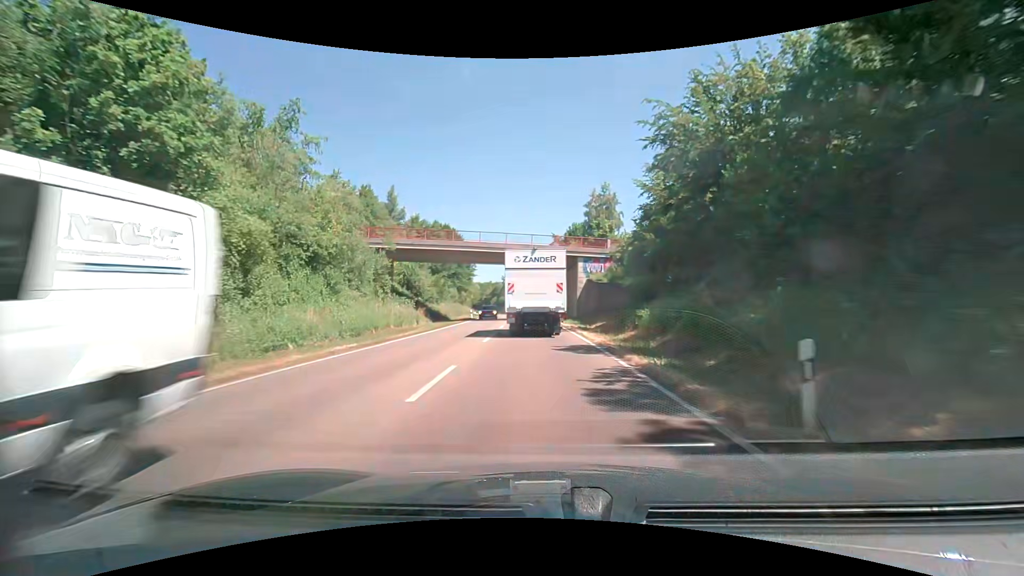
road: primary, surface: asphalt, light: Day
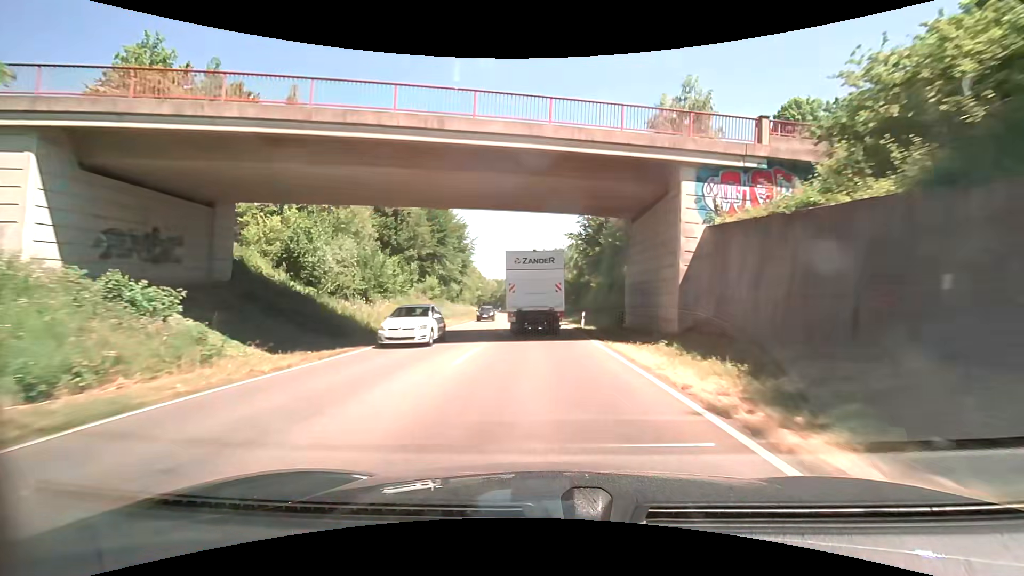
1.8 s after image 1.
(-0.6, +31.8) m; -3°
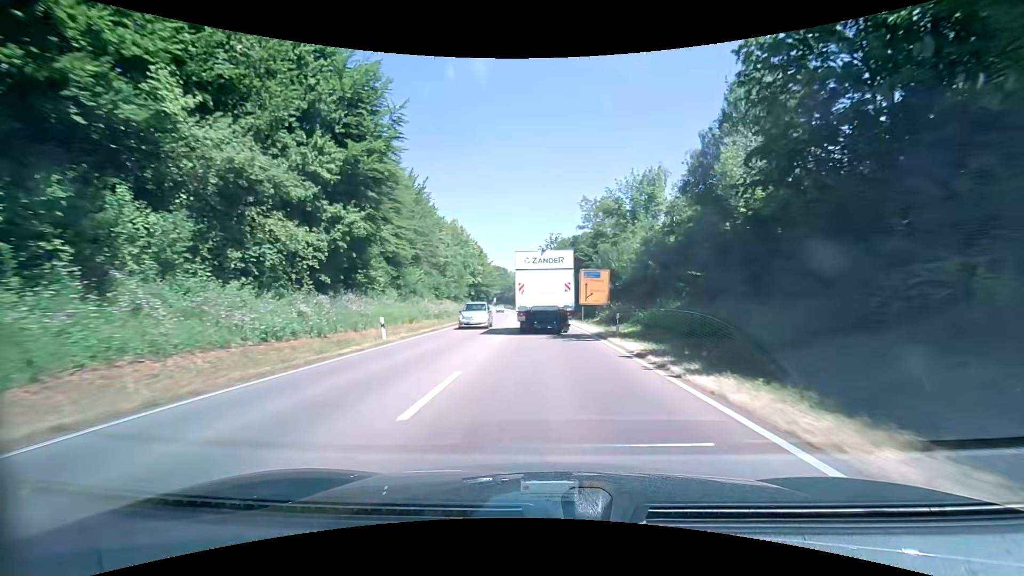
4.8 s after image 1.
(-1.1, +53.8) m; -3°
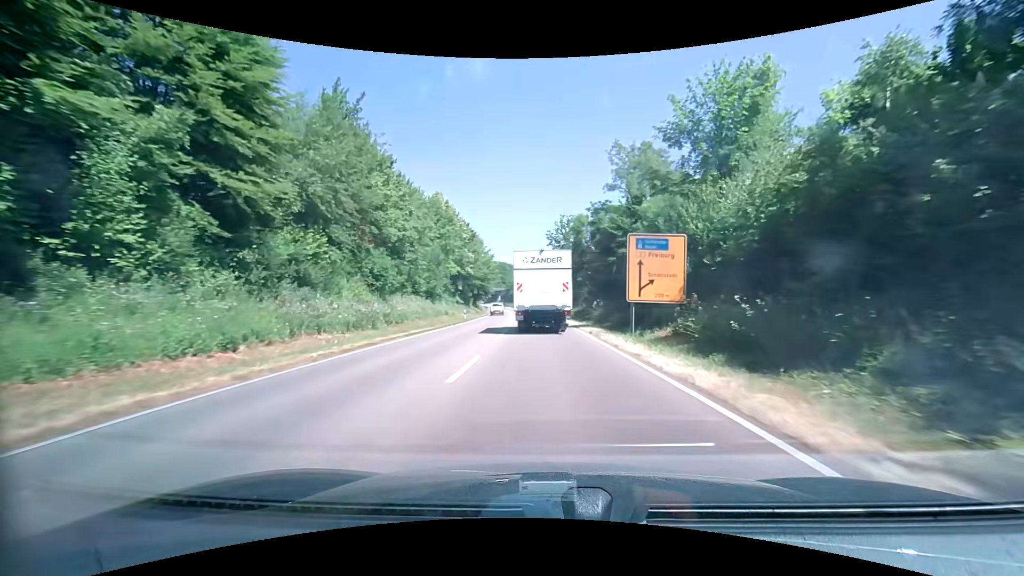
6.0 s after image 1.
(-0.1, +21.3) m; -1°
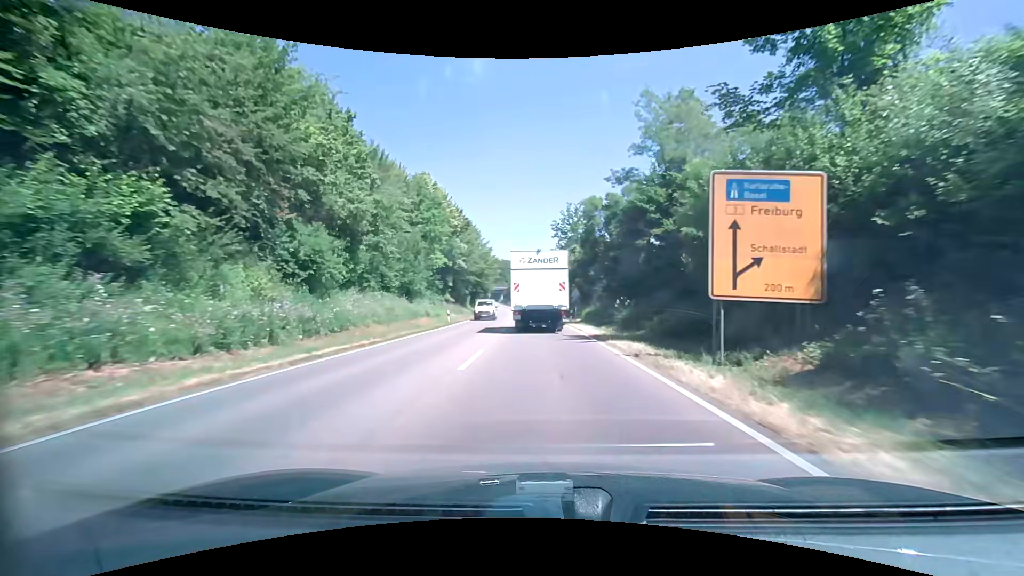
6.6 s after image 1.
(0.0, +10.5) m; 0°
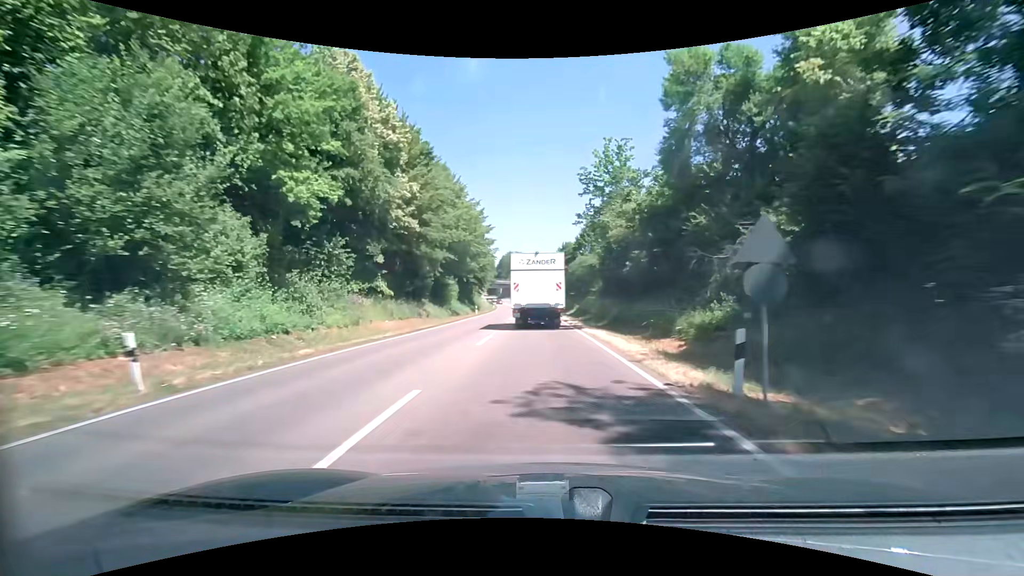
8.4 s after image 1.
(-0.4, +30.7) m; -2°
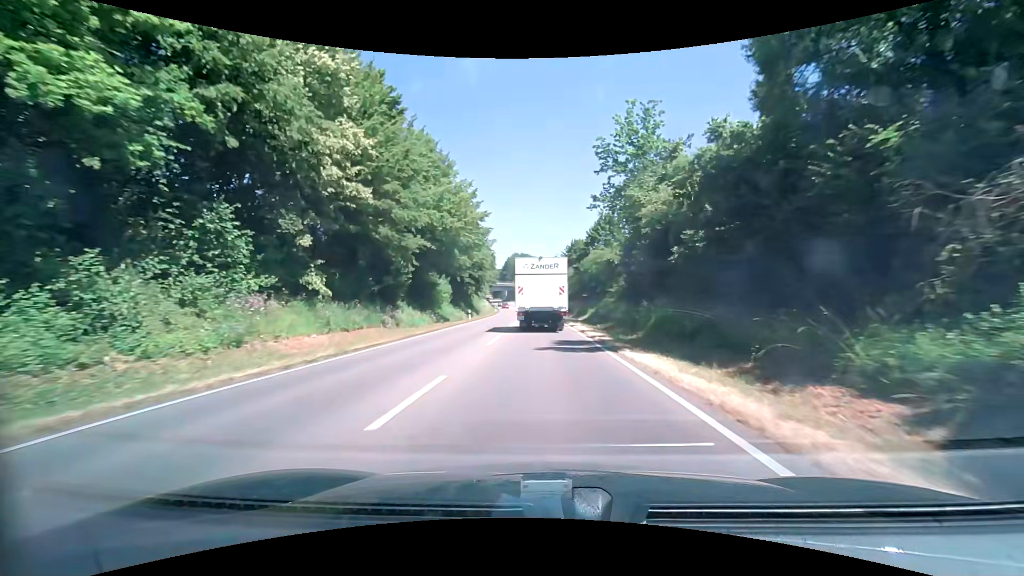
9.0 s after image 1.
(0.0, +10.2) m; 0°
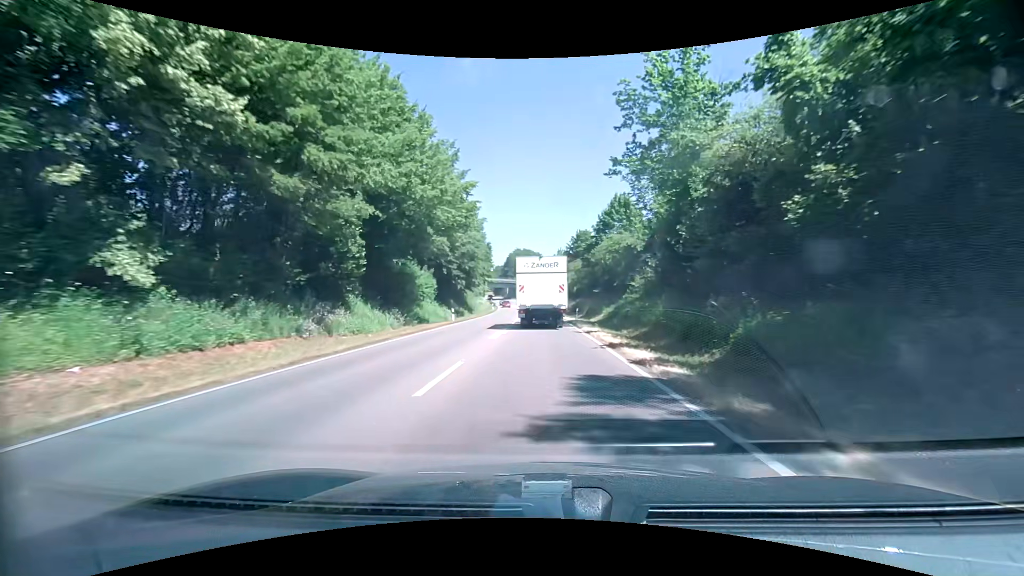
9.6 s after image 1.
(-0.1, +10.2) m; -1°
(0, +10) (0, +20) (-1, +30) (-1, +40) (-1, +50) (-1, +60) (-2, +70) (-3, +80) (-3, +90) (-4, +100) m
